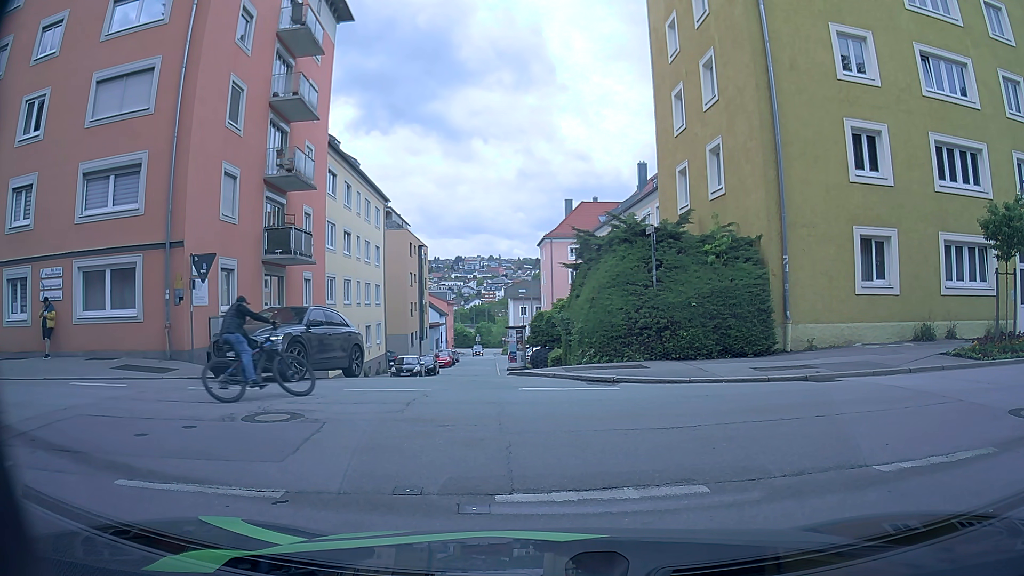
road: residential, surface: asphalt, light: Day
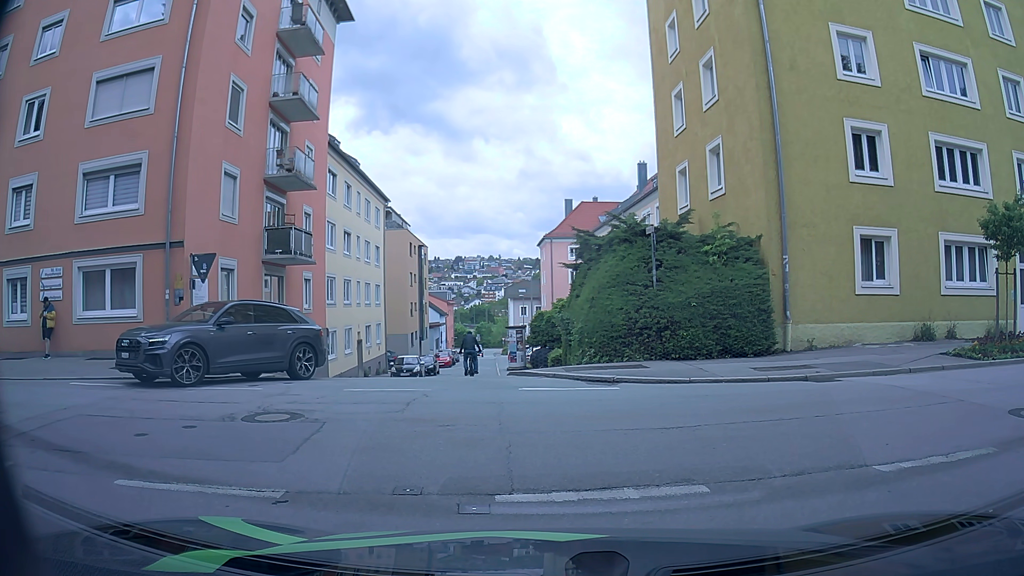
(0.0, 0.0) m; 0°
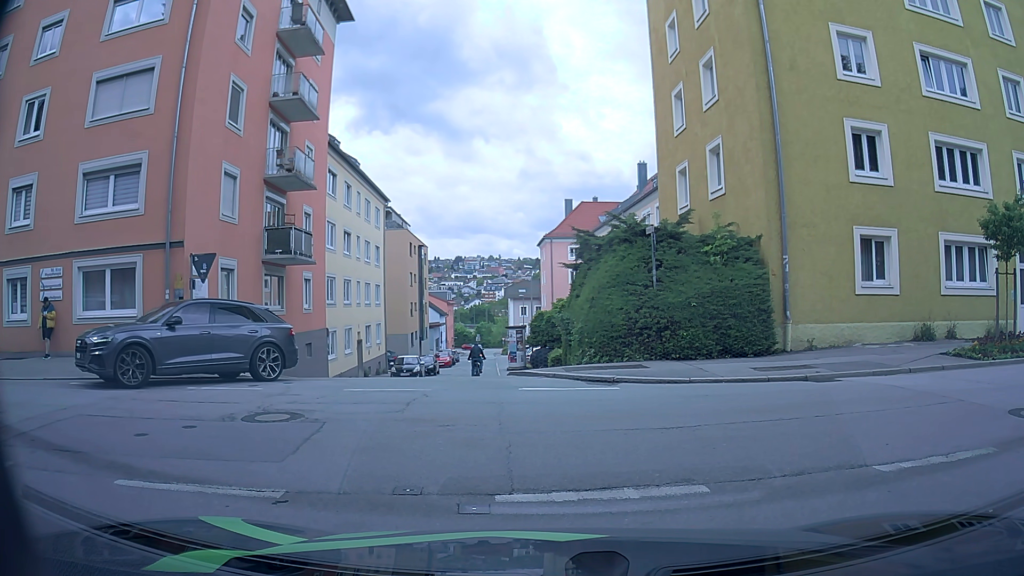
(0.0, 0.0) m; 0°
